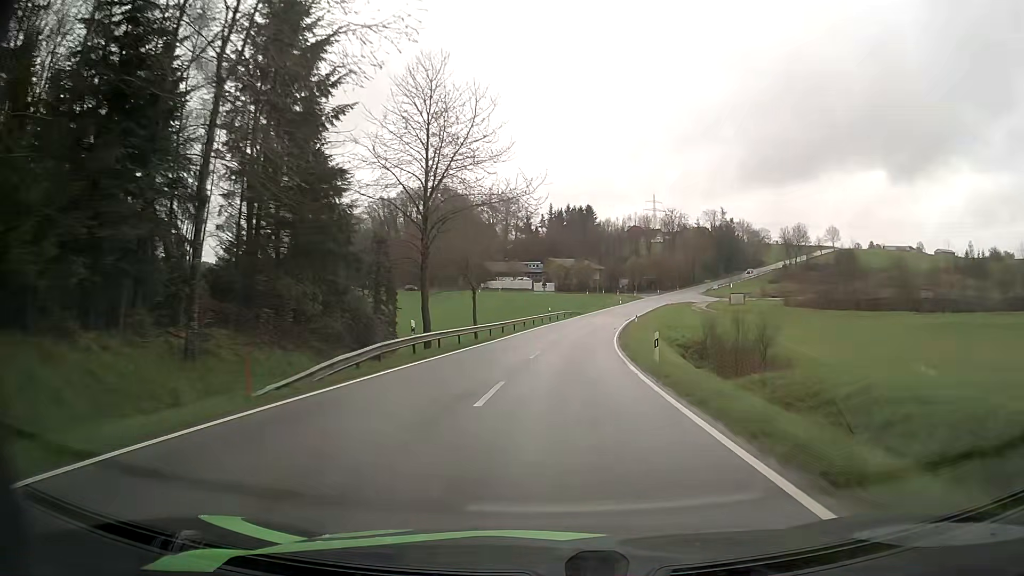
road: tertiary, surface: asphalt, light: Day
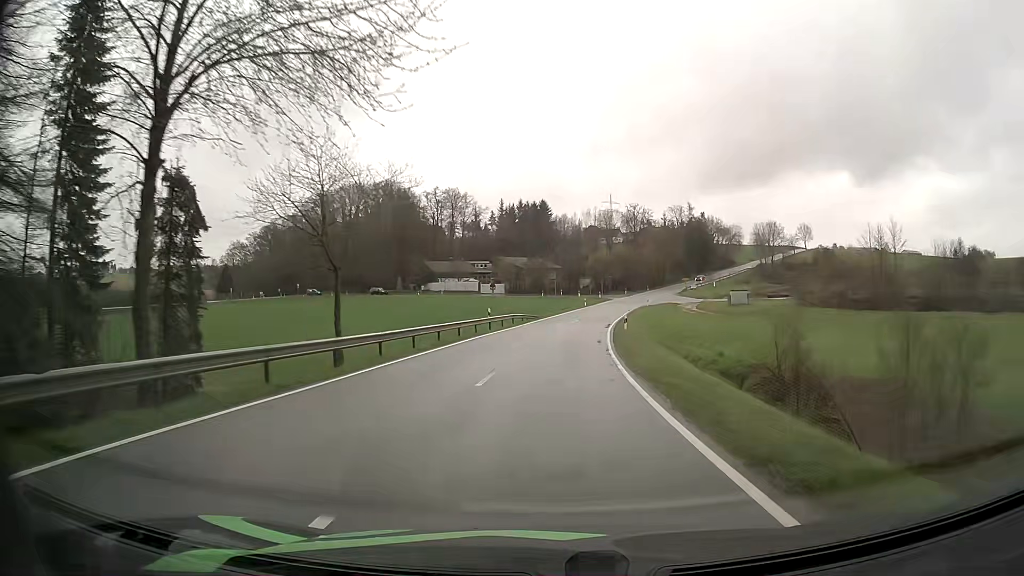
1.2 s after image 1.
(+0.8, +22.4) m; +4°
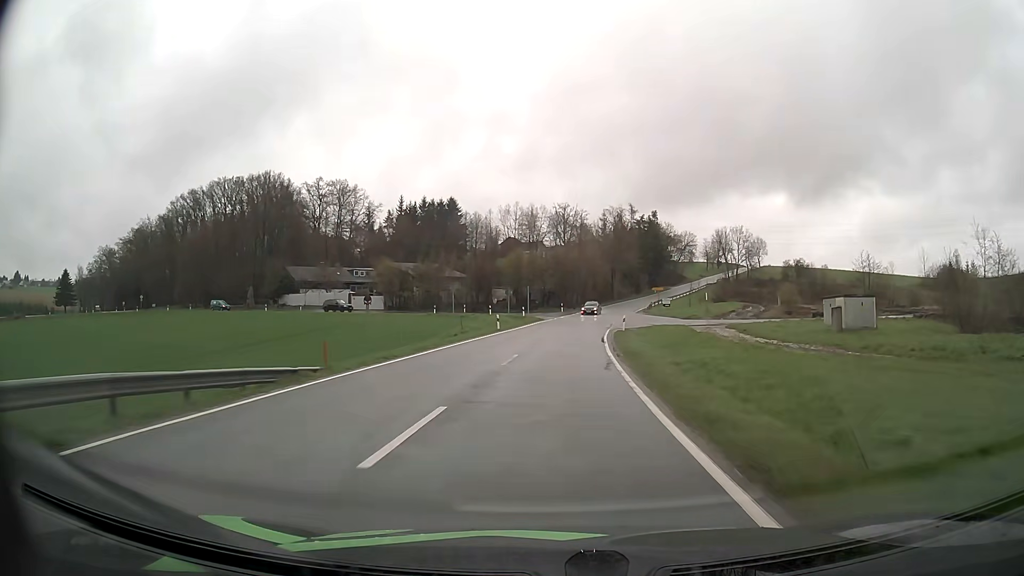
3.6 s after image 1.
(+2.5, +44.5) m; +7°
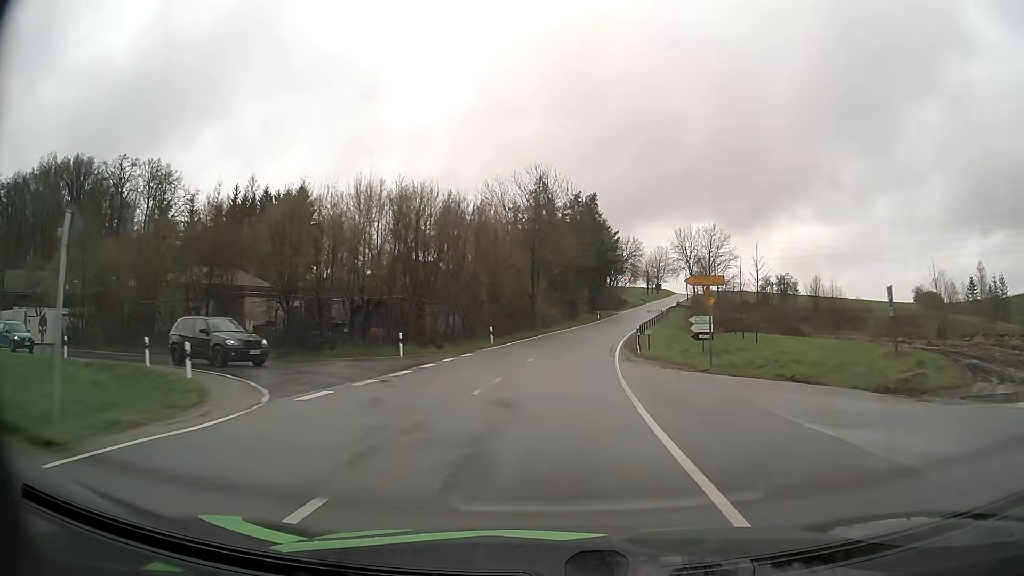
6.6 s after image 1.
(+4.2, +55.7) m; +8°
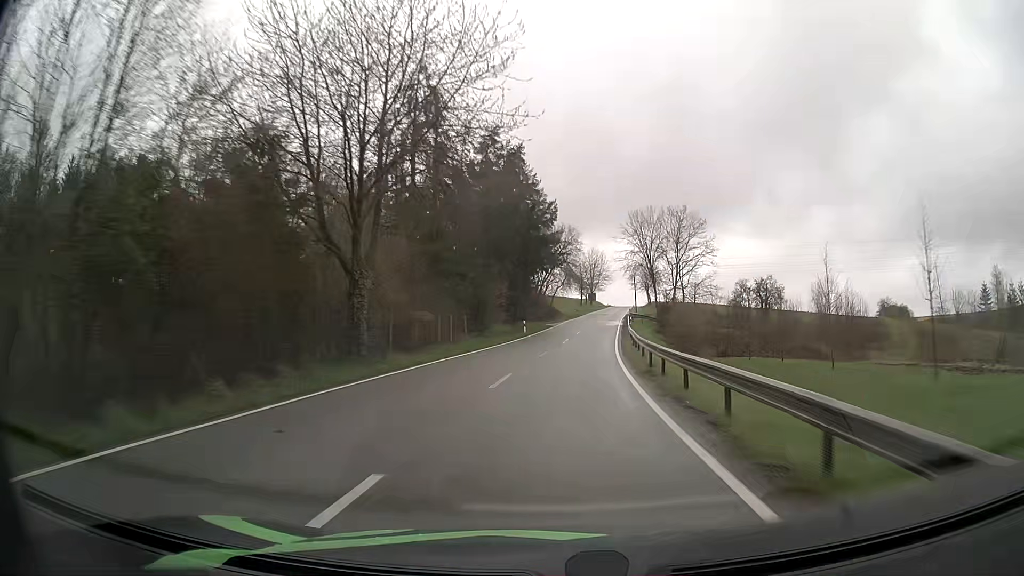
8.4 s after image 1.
(+2.0, +34.8) m; +7°
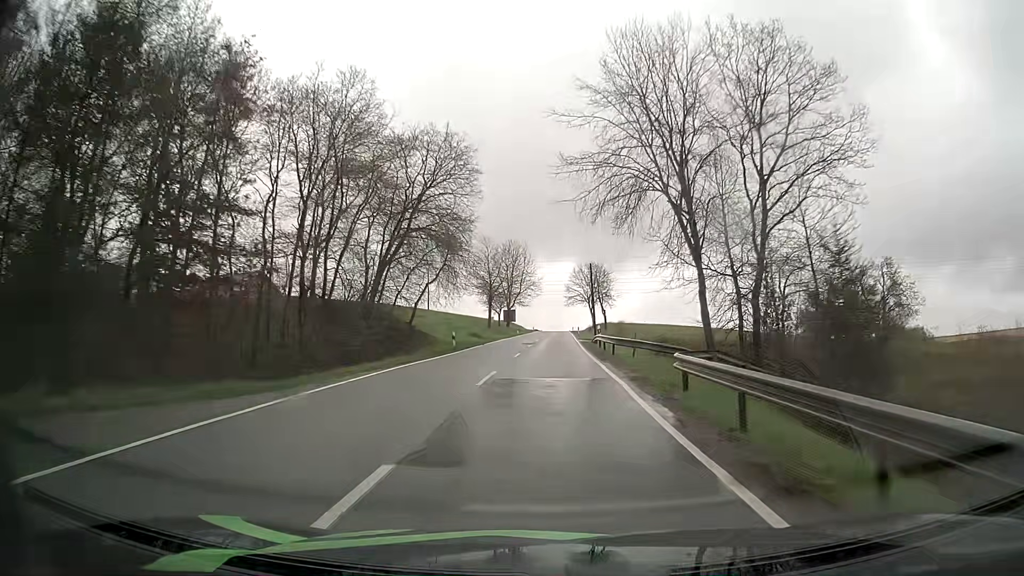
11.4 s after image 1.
(+5.0, +61.9) m; +7°
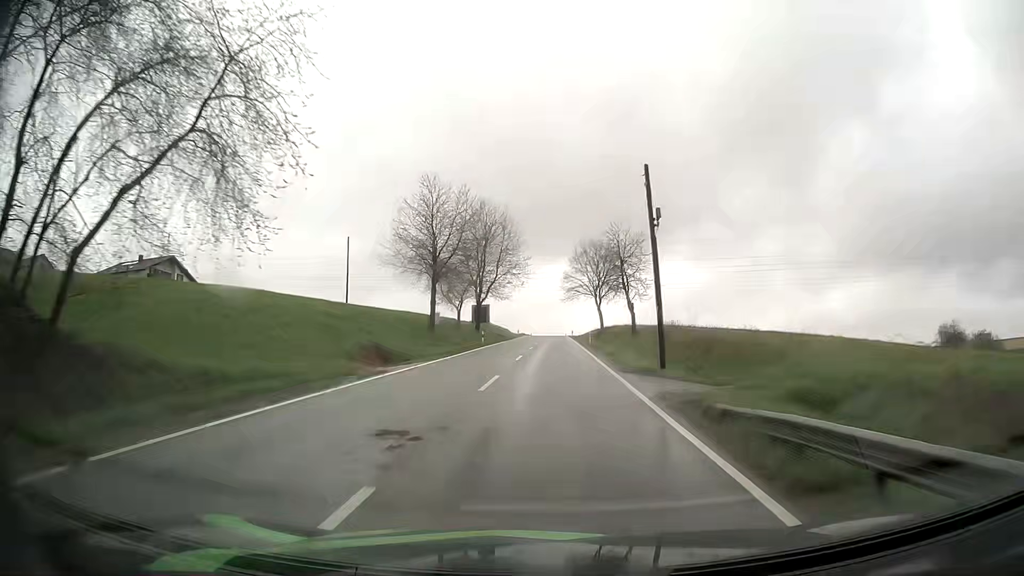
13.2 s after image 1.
(+0.2, +37.9) m; +1°
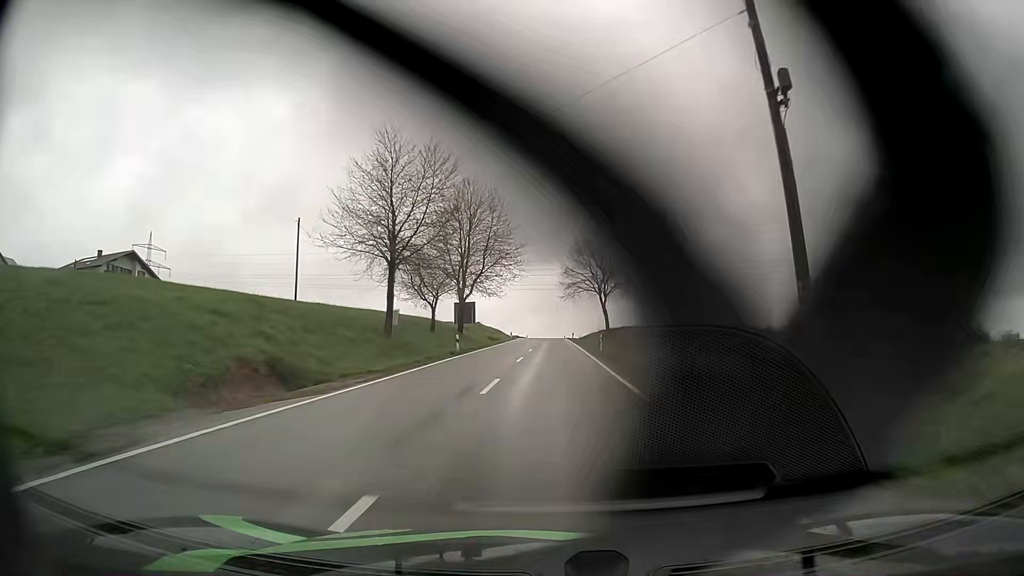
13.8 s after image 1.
(0.0, +12.6) m; 0°
(0, +10) (0, +20) (0, +30) (0, +40) (0, +50) (0, +60) (0, +70) (0, +80) (+1, +90) (+1, +100) m
